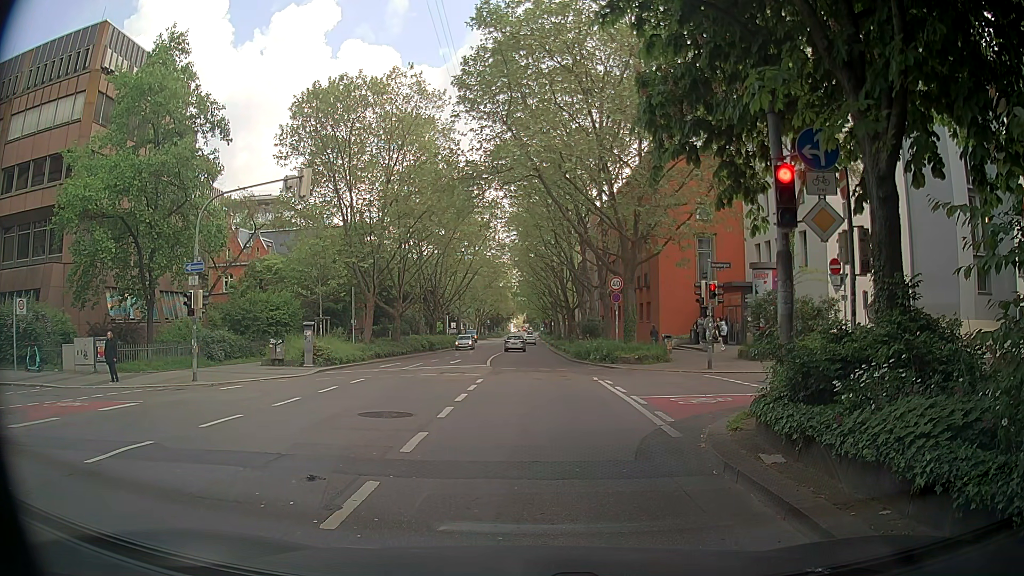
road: secondary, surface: asphalt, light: Day
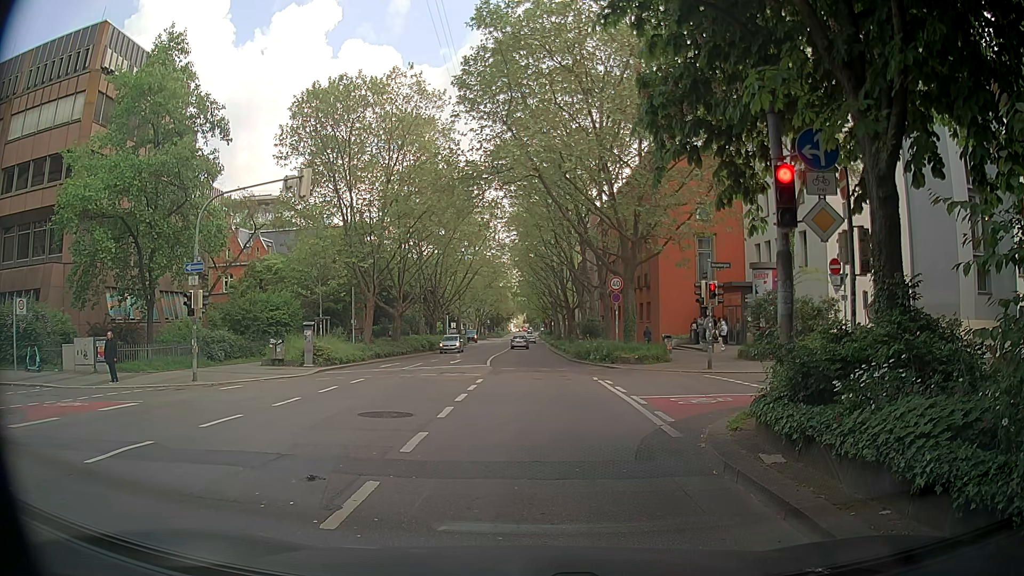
(0.0, 0.0) m; 0°
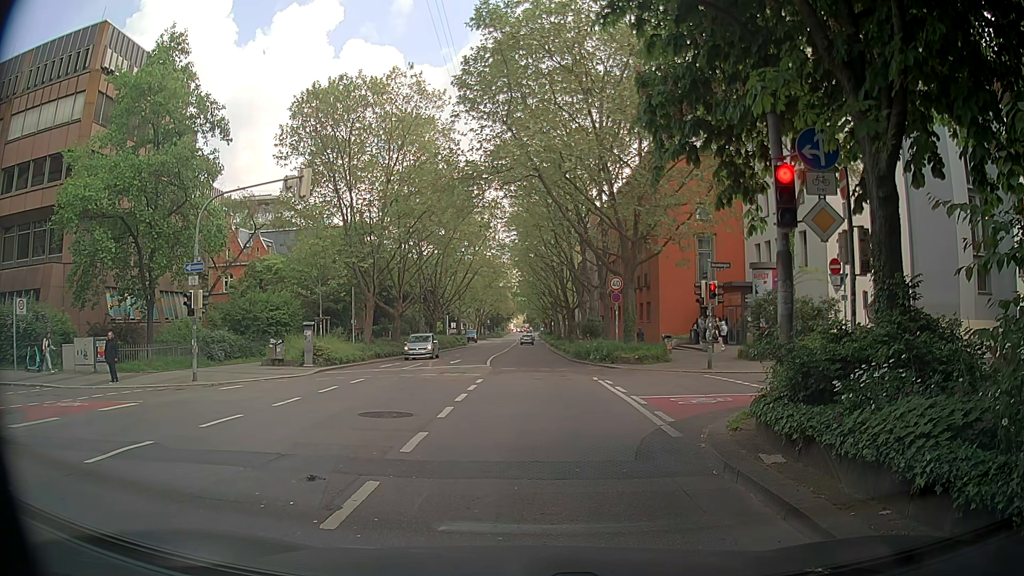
(0.0, 0.0) m; 0°
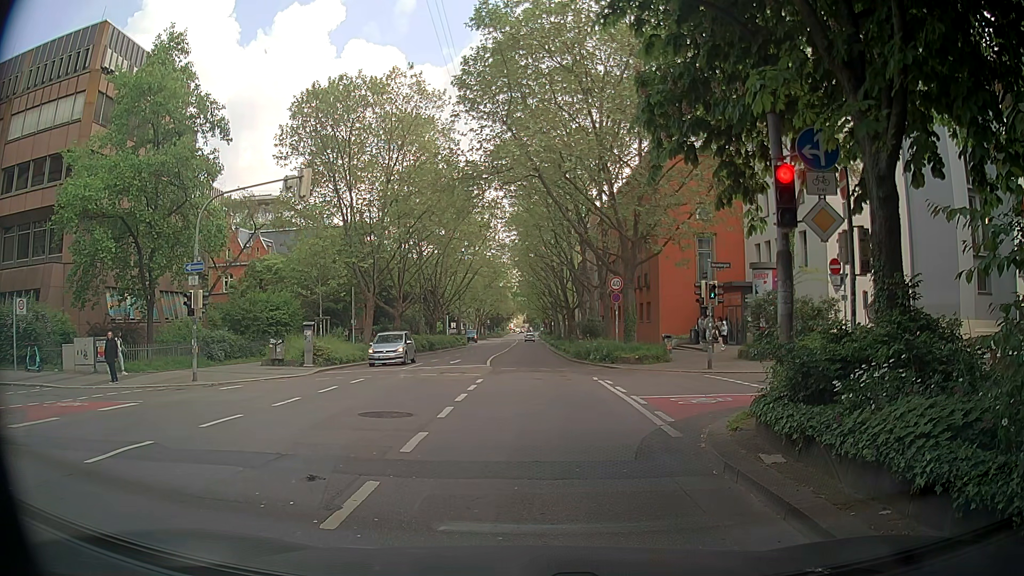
(0.0, 0.0) m; 0°
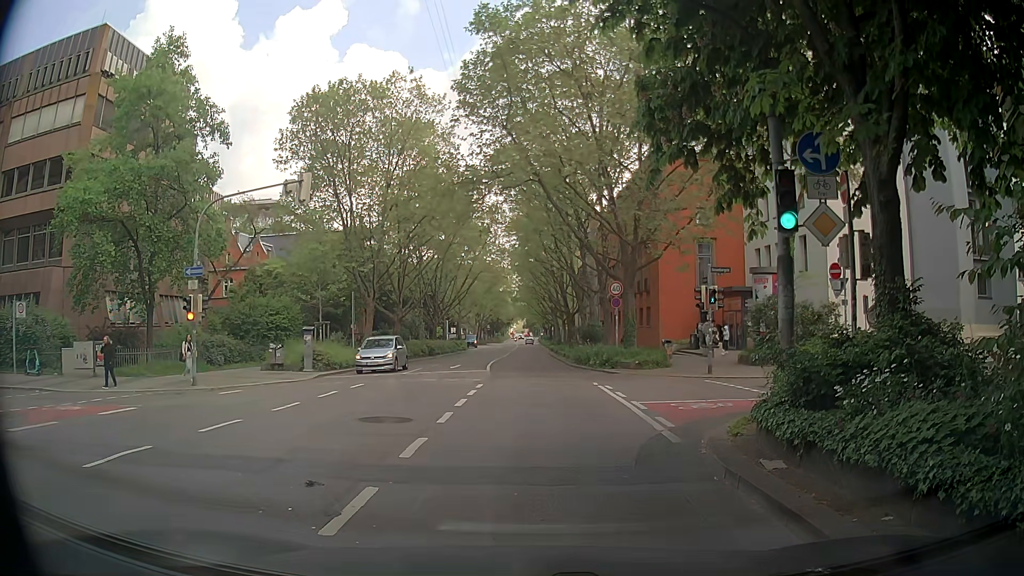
(0.0, 0.0) m; 0°
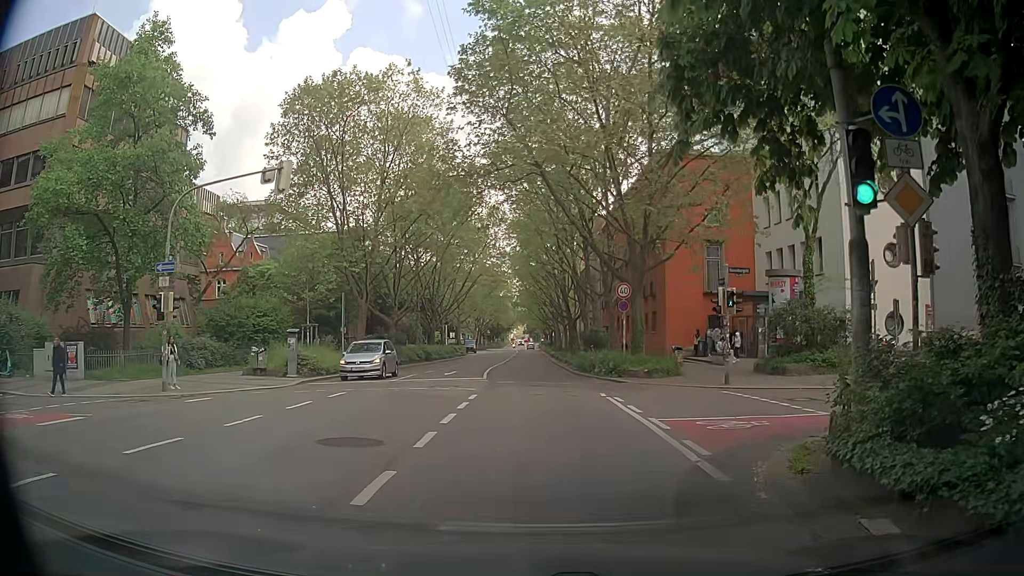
(0.0, +2.4) m; -1°
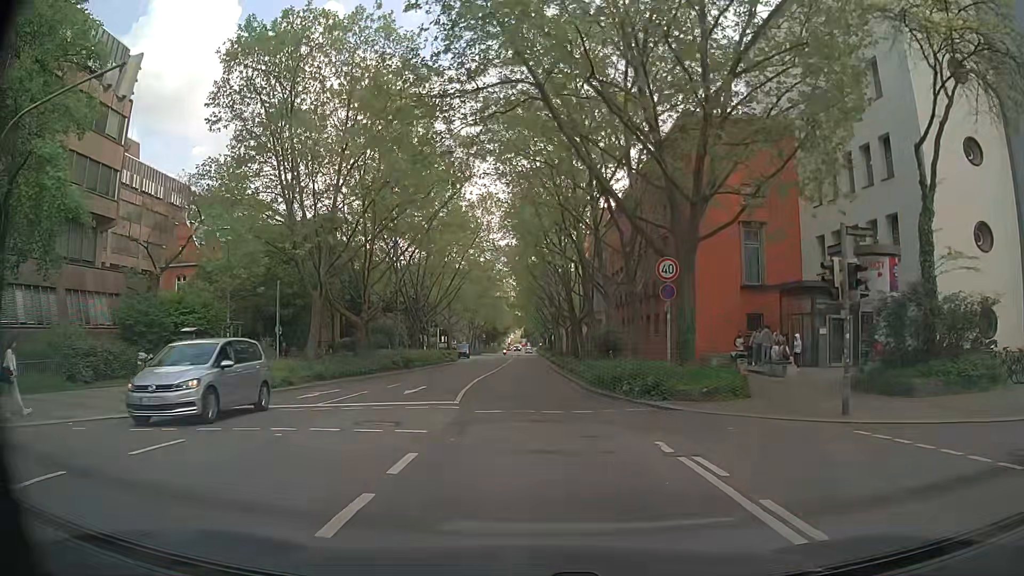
(+0.1, +9.2) m; +2°
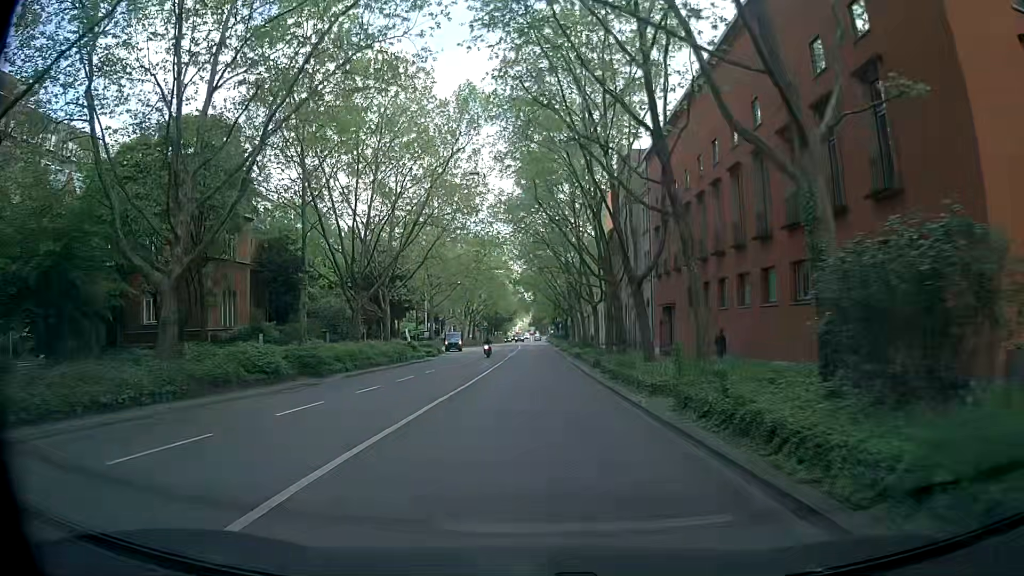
(-0.6, +25.0) m; -3°
(0, +10) (+1, +20) (+1, +30) (+1, +40) (+2, +50) (+2, +60) (+3, +70) (+3, +80) (+4, +90) (+4, +100) m
